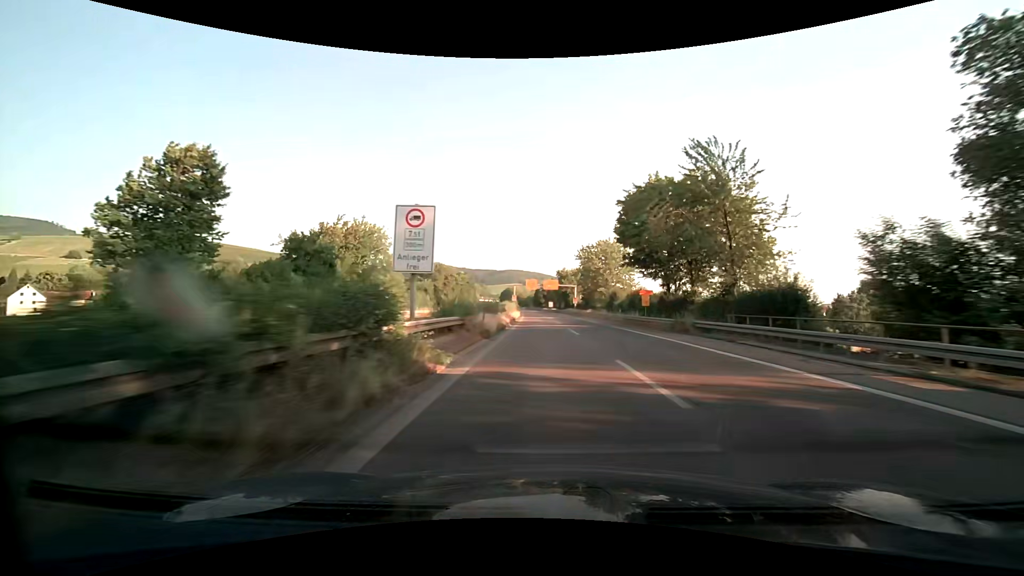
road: trunk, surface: asphalt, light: Day
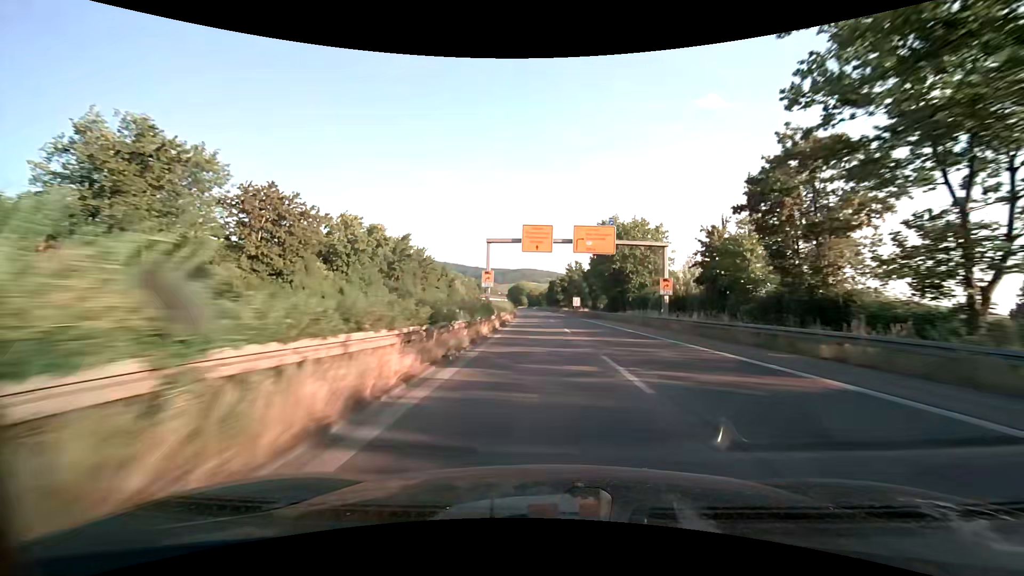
(-1.3, +71.0) m; -2°
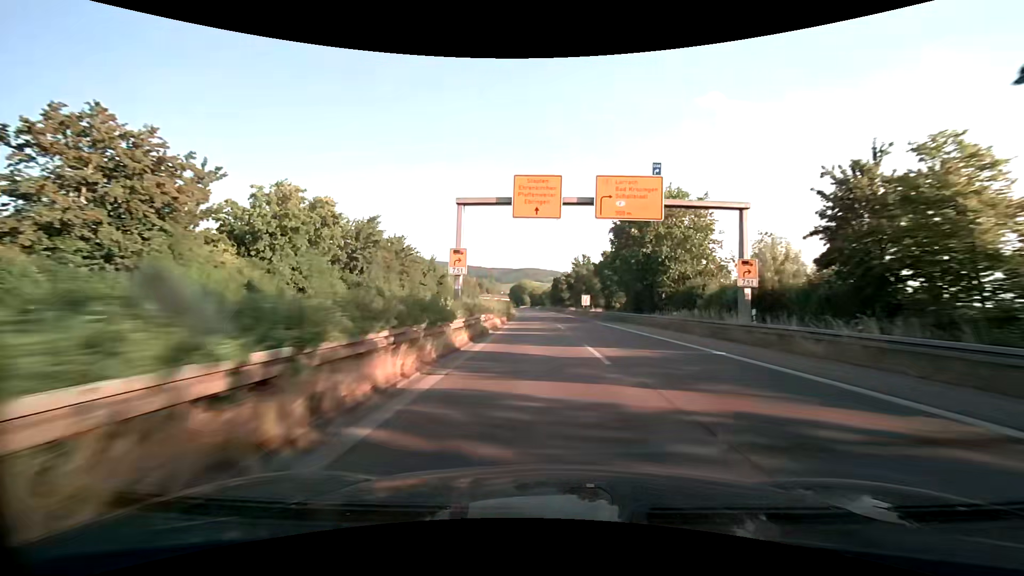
(-0.1, +14.2) m; 0°
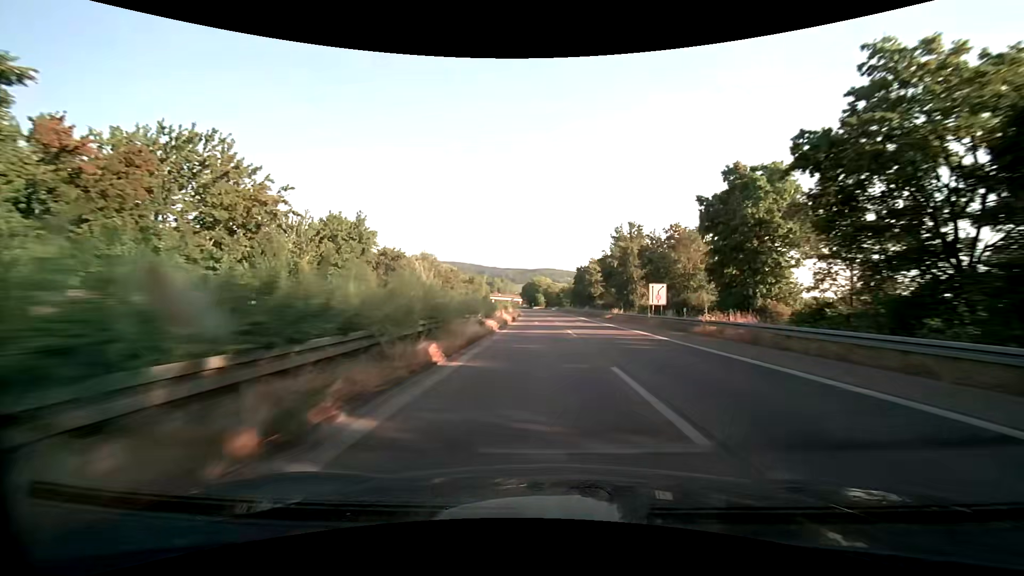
(-0.8, +42.5) m; -2°
(0, +10) (0, +20) (0, +30) (-1, +40) (-1, +50) (-1, +60) (-1, +70) (-2, +80) (-2, +90) (-3, +100) m
